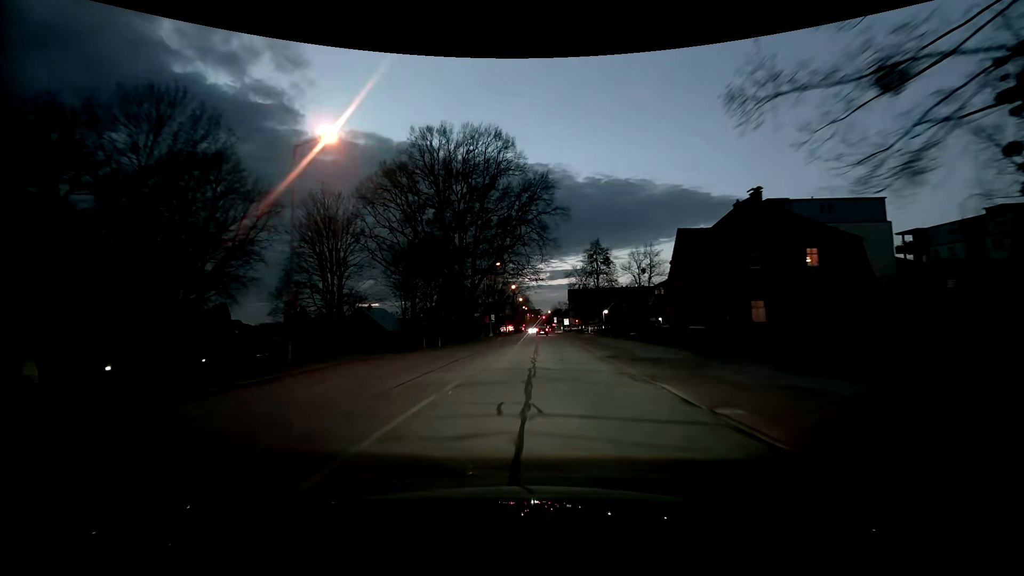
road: residential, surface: asphalt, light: Dusk
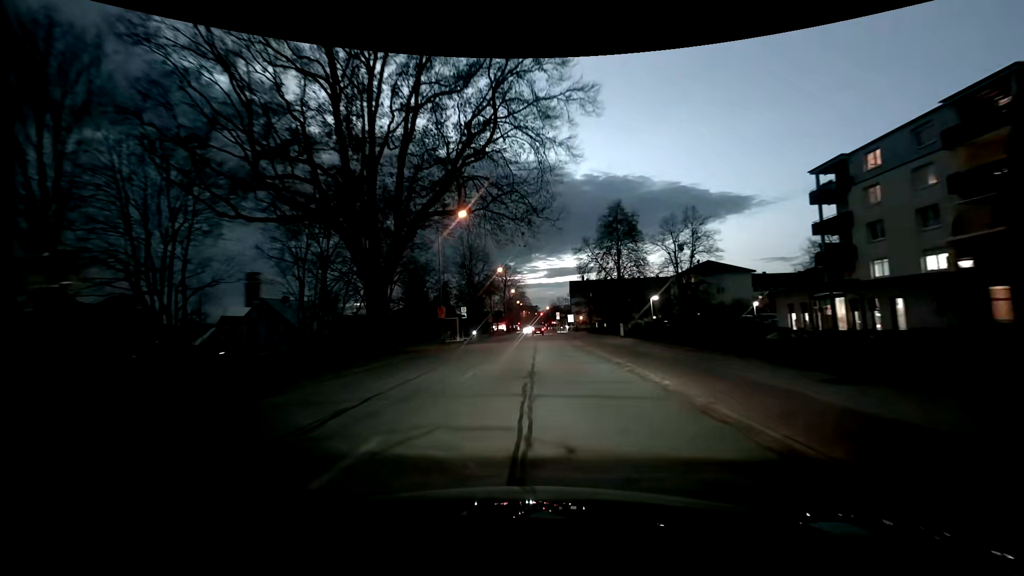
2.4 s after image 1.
(+0.1, +29.2) m; 0°
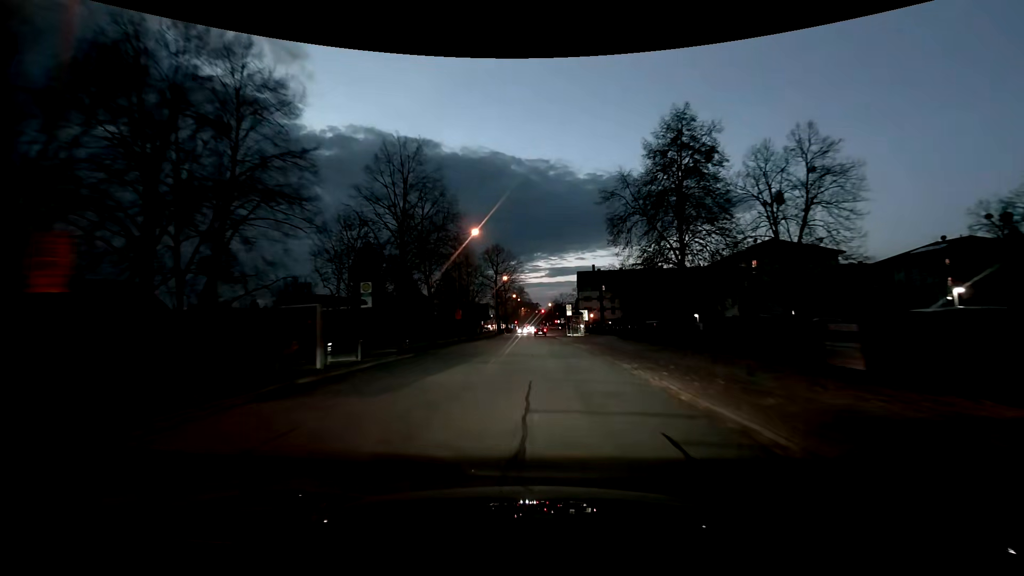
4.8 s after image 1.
(+0.1, +29.8) m; 0°
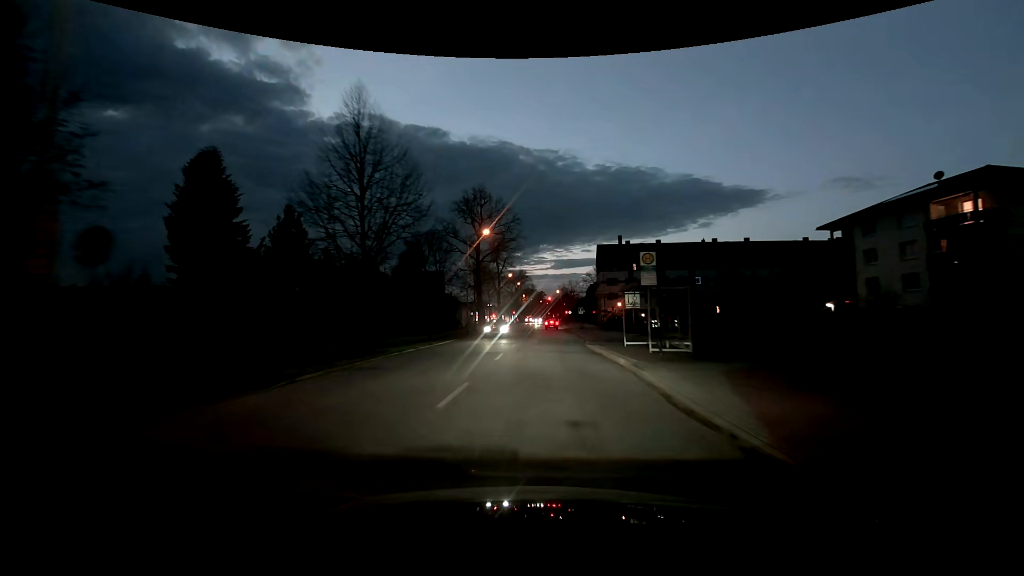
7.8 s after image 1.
(-0.3, +37.4) m; 0°
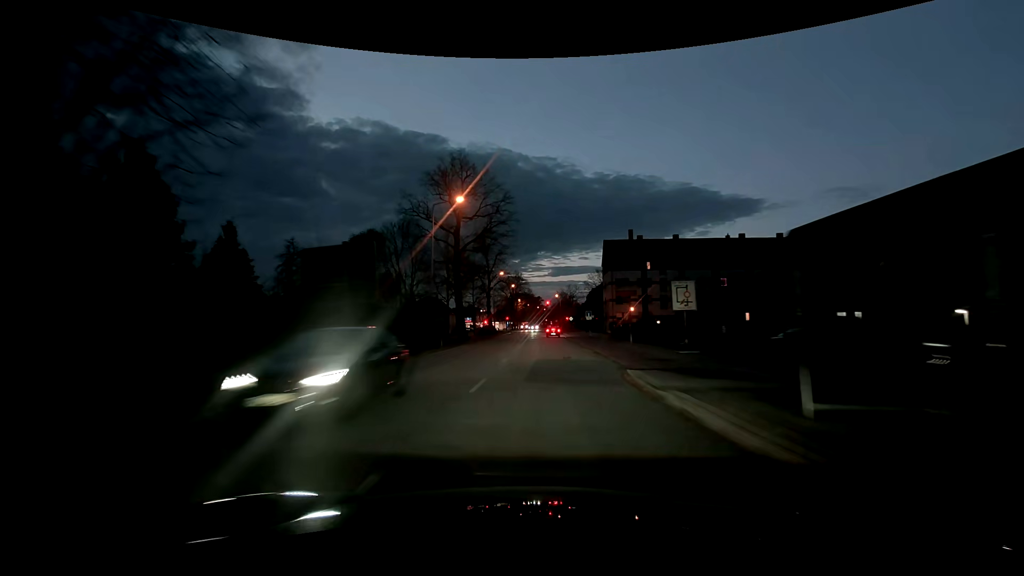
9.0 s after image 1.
(-0.1, +14.9) m; 0°
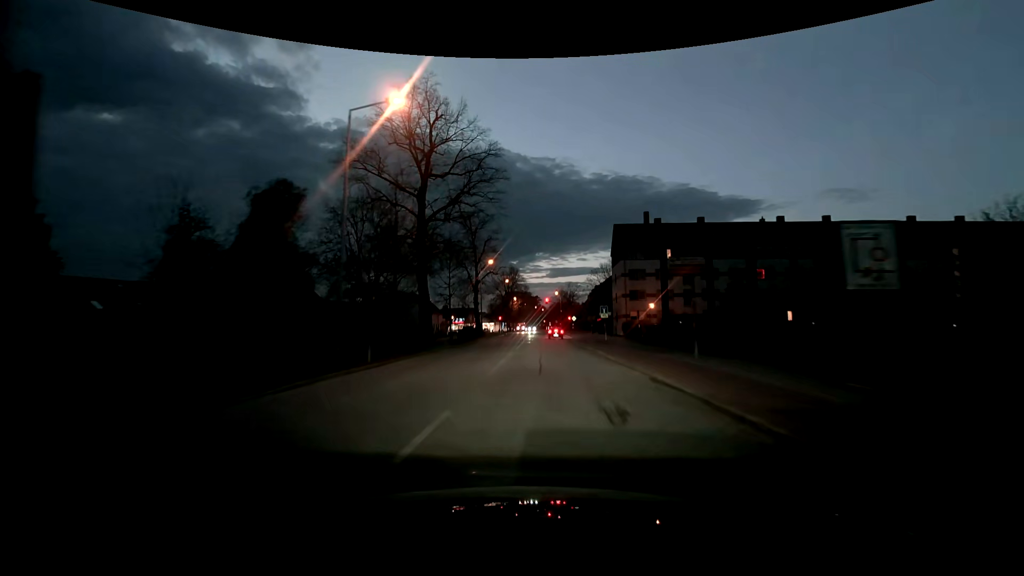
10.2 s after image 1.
(0.0, +14.4) m; 0°
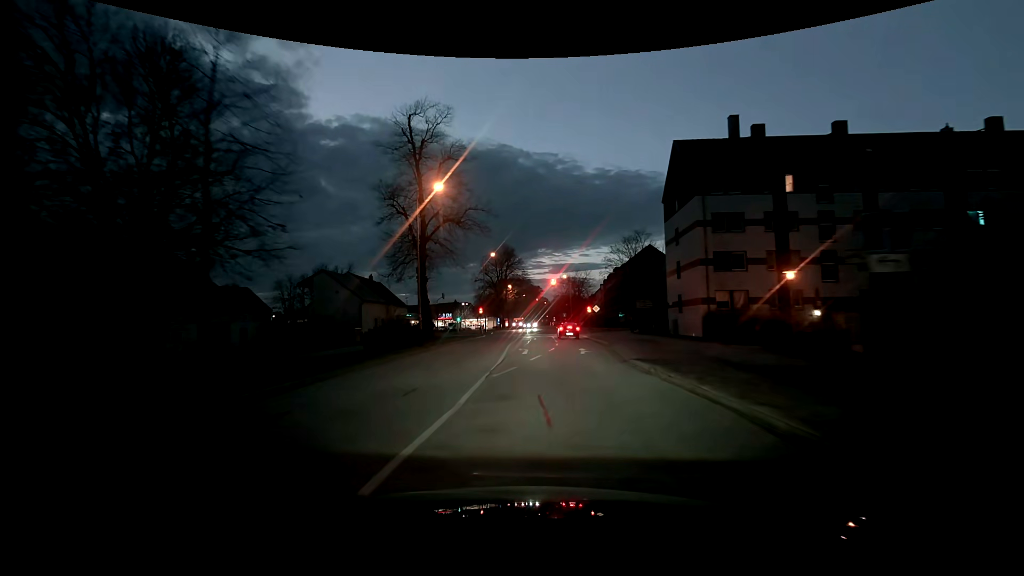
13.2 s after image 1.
(-0.2, +32.8) m; -1°
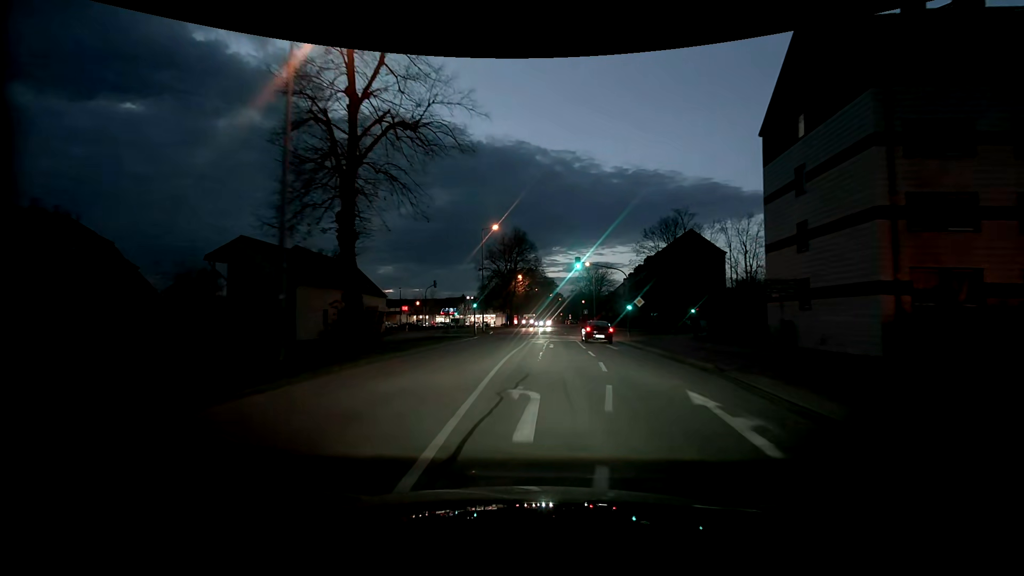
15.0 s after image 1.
(-0.4, +17.1) m; -2°
(0, +10) (0, +20) (+1, +30) (+1, +40) (+1, +50) (+1, +60) (-4, +68) (-13, +73) (-22, +77) (-31, +81) m
